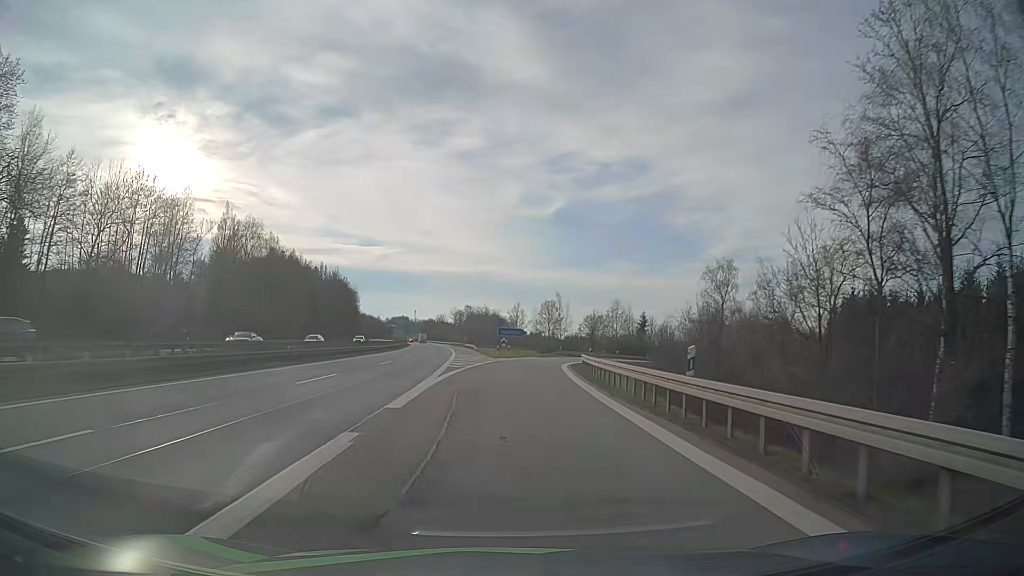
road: motorway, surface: asphalt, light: Day
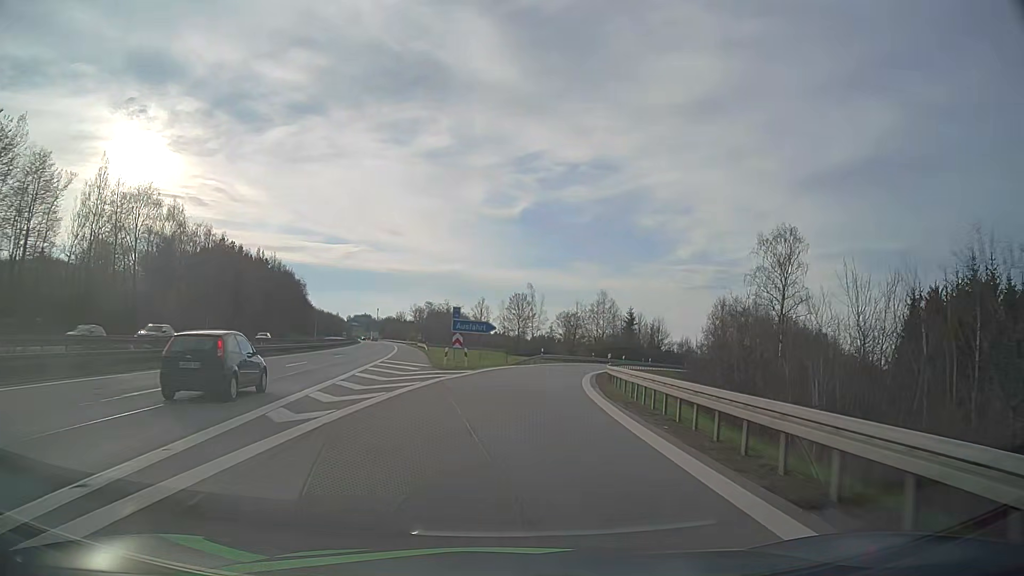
(+0.4, +25.2) m; +3°
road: motorway_link
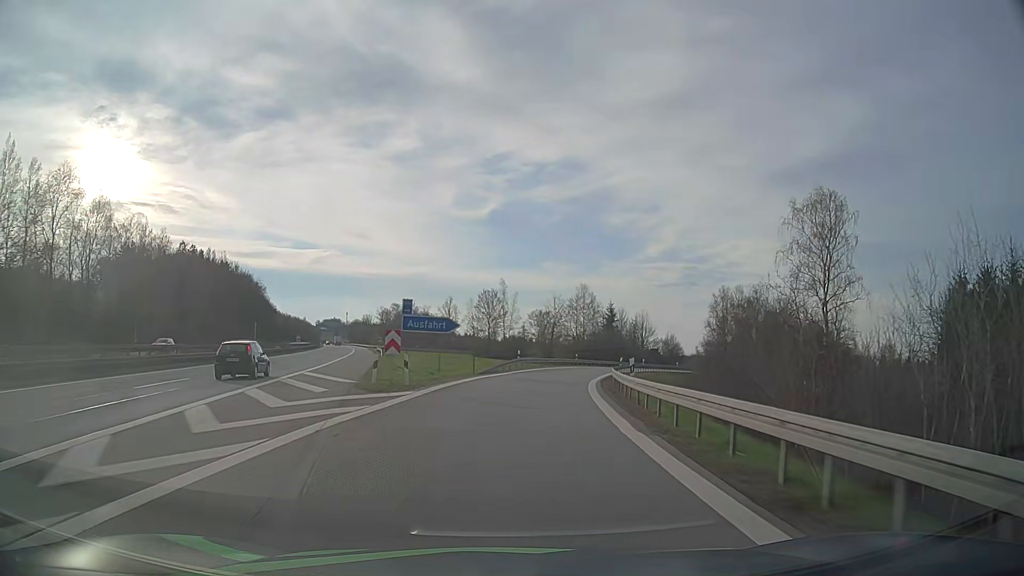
(+0.3, +12.1) m; +3°
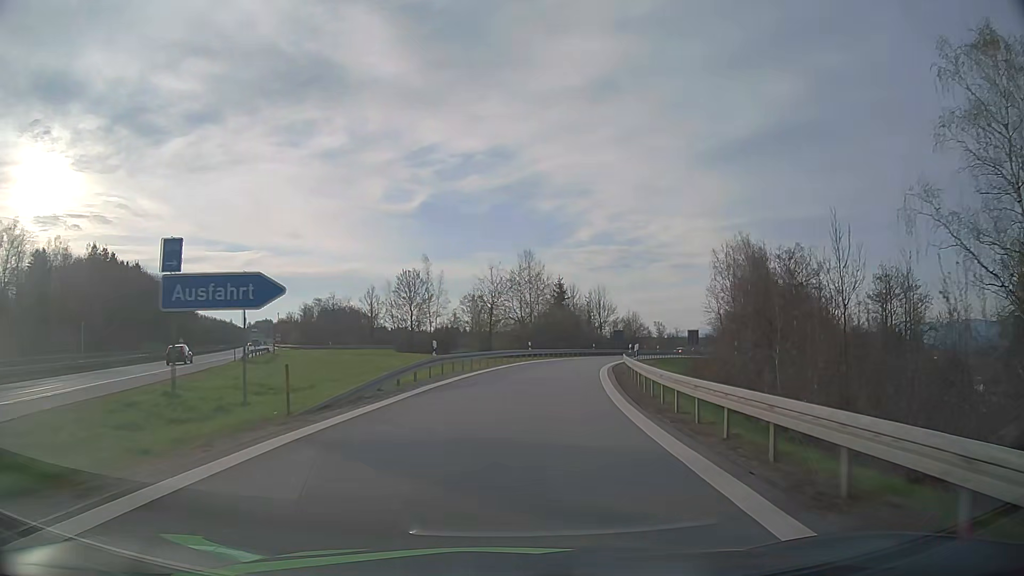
(+1.0, +23.5) m; +5°
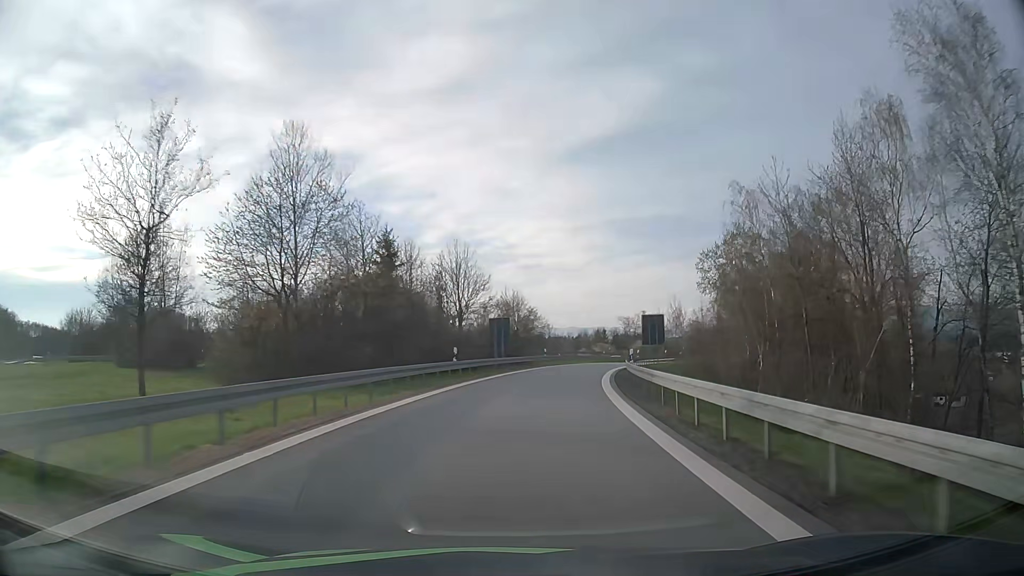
(+5.2, +46.3) m; +13°
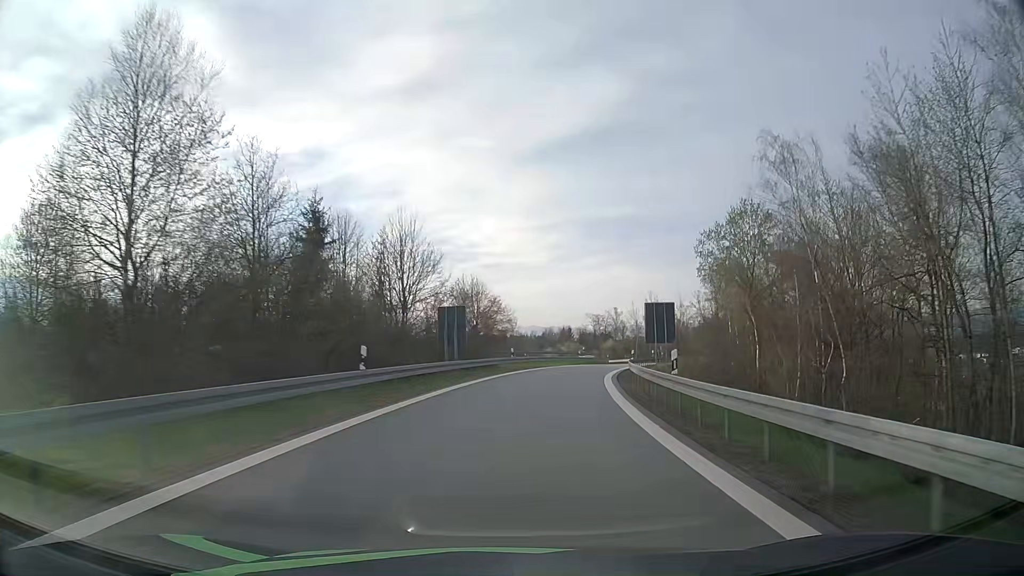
(+0.3, +12.0) m; +3°
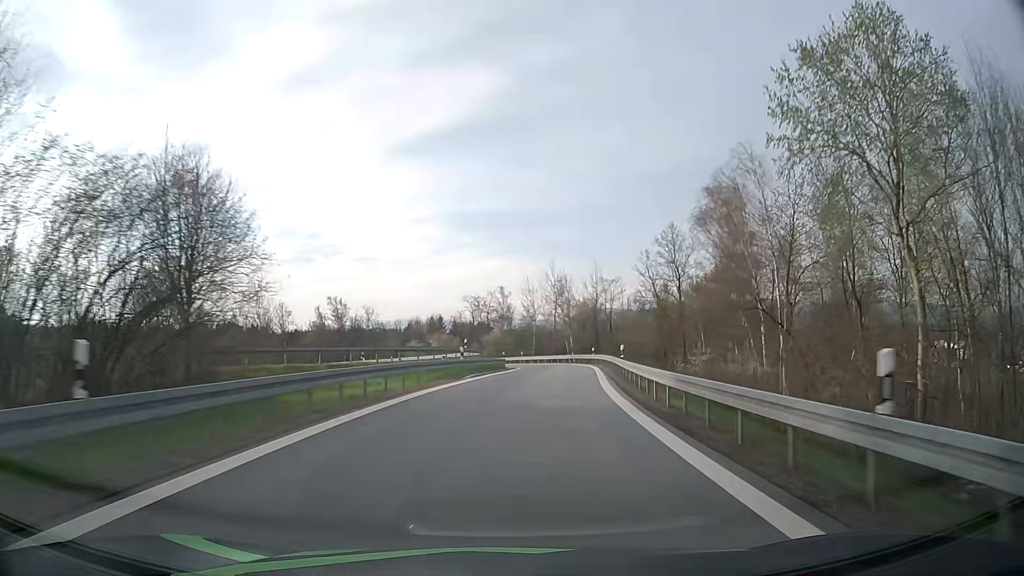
(+3.3, +35.2) m; +11°
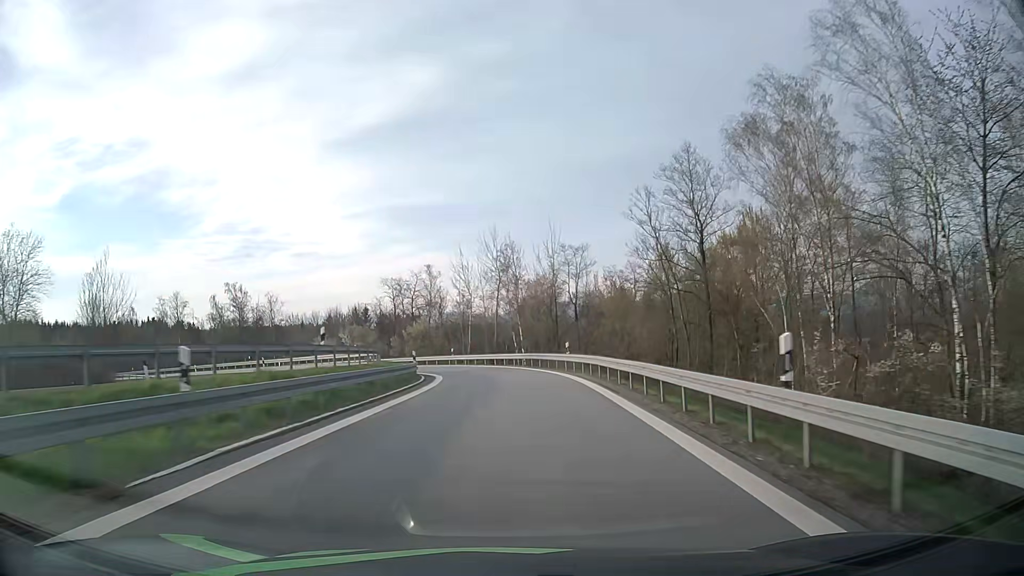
(+1.3, +22.7) m; +5°
(0, +10) (0, +20) (0, +30) (-2, +40) (-5, +50) (-8, +59) (-14, +67) (-20, +75) (-28, +81) (-36, +87) m
